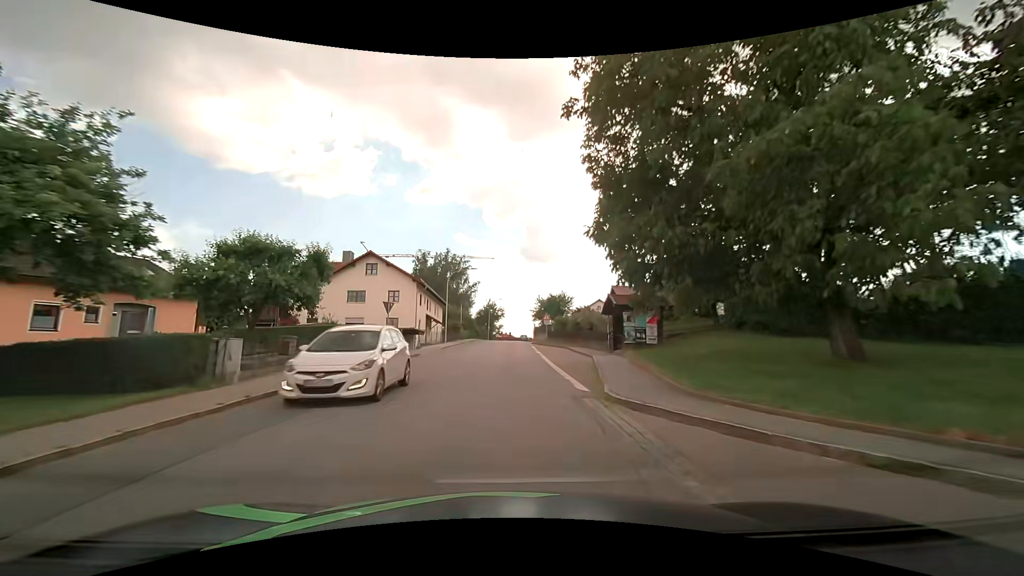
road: tertiary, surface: asphalt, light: Day
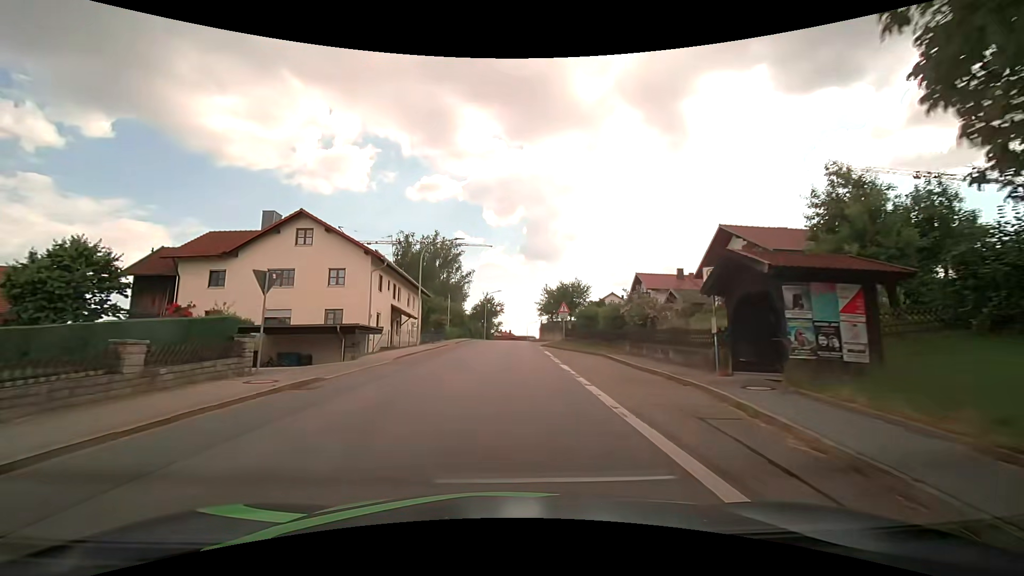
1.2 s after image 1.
(0.0, +15.2) m; 0°
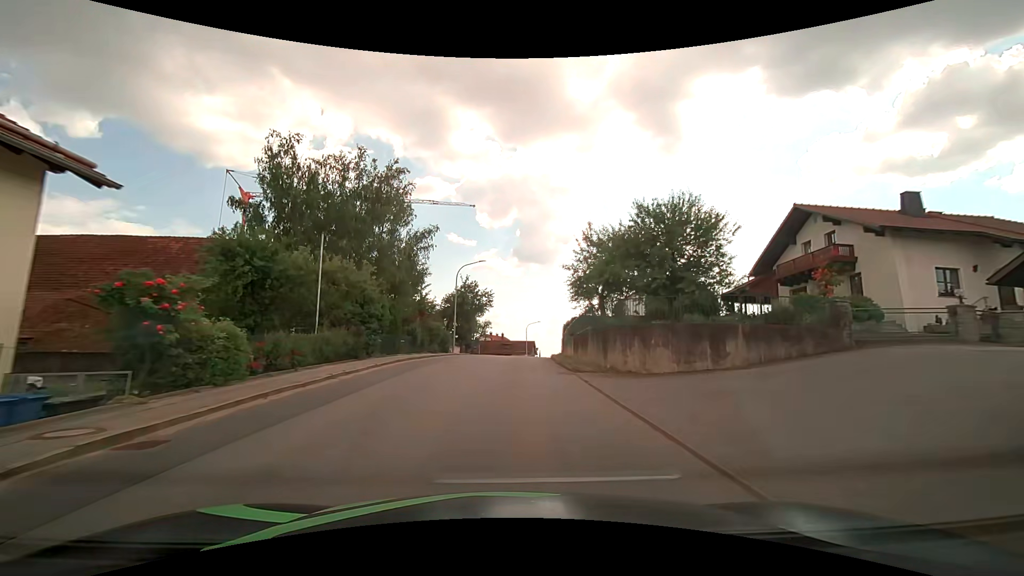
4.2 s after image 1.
(+0.6, +38.1) m; +1°
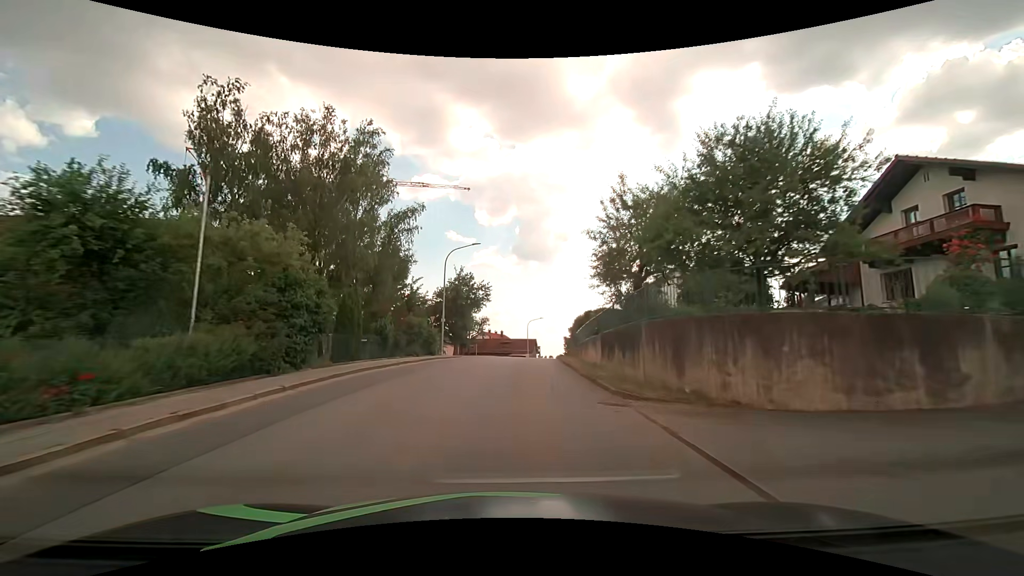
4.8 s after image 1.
(0.0, +7.6) m; 0°
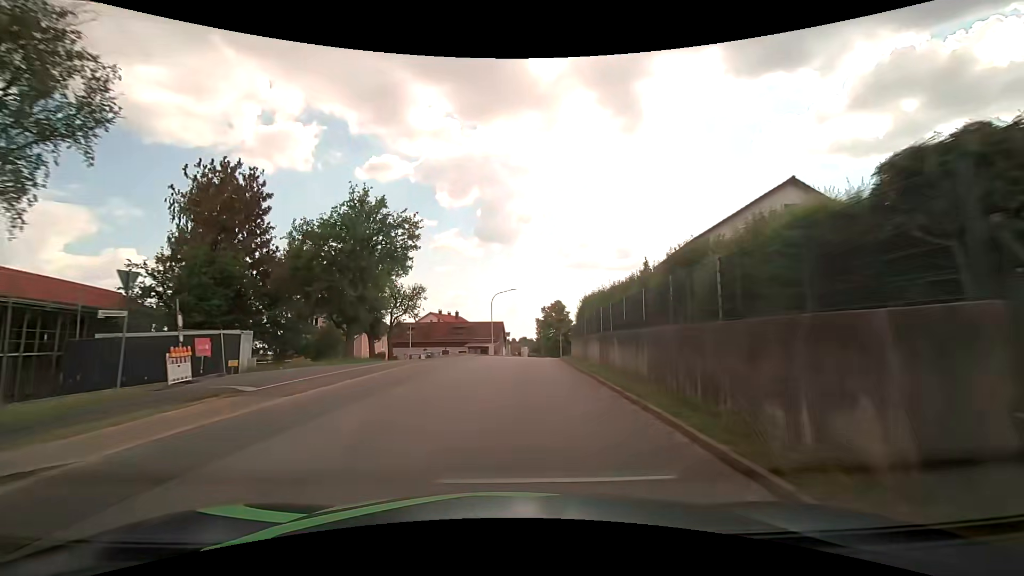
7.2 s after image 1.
(+0.8, +30.7) m; +4°
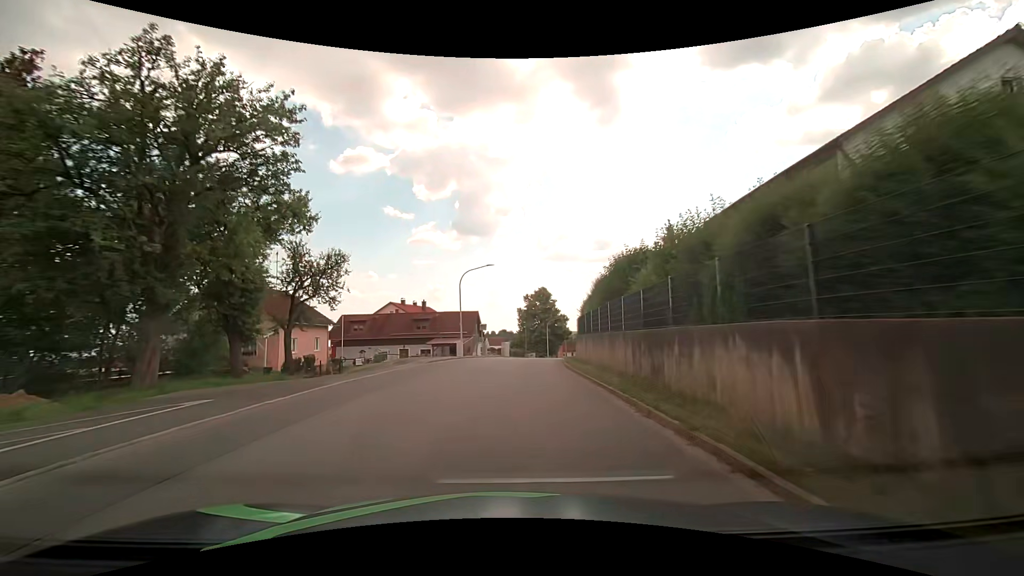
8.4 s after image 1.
(+0.3, +15.6) m; +2°
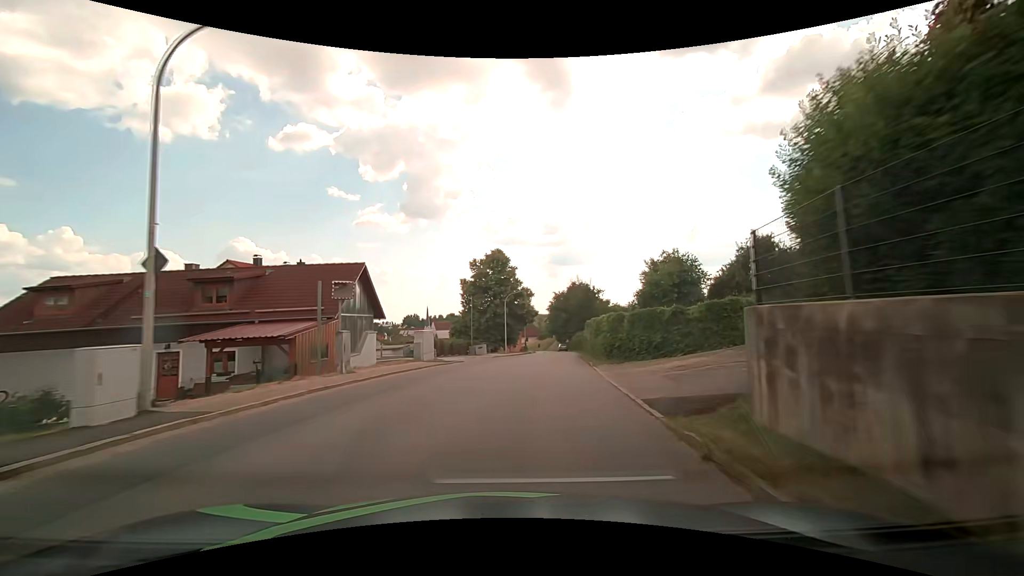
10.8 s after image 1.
(+1.5, +31.4) m; +6°
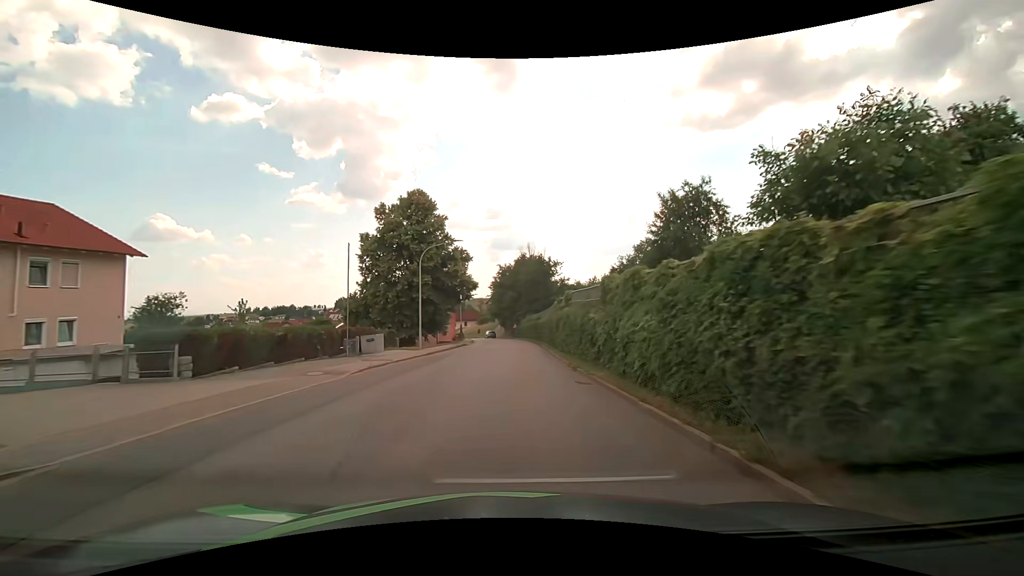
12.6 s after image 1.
(+1.4, +23.7) m; +7°
(0, +10) (0, +20) (0, +30) (+1, +40) (+1, +50) (+1, +60) (0, +70) (-1, +80) (-2, +90) (-3, +100) m
